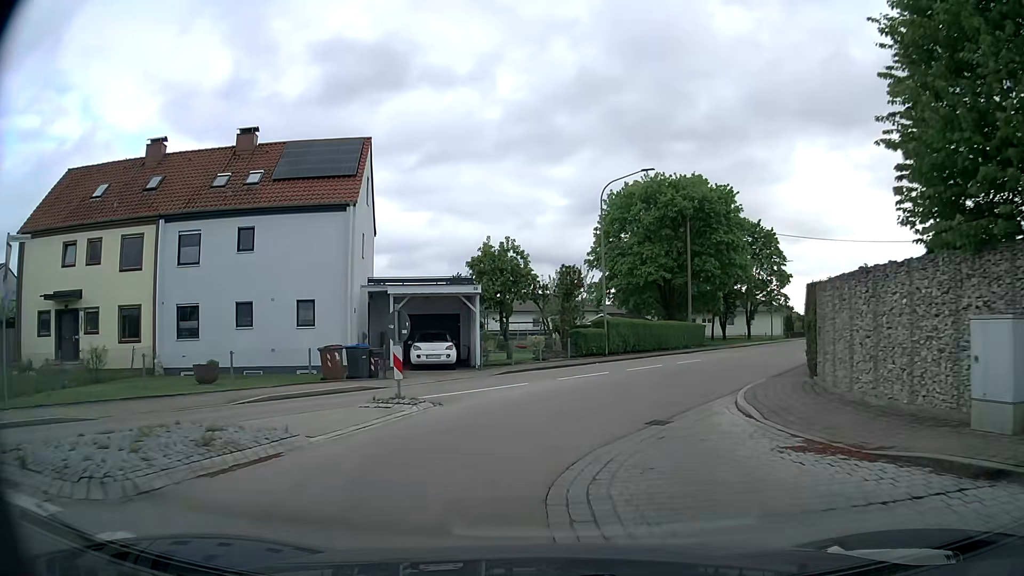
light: Day
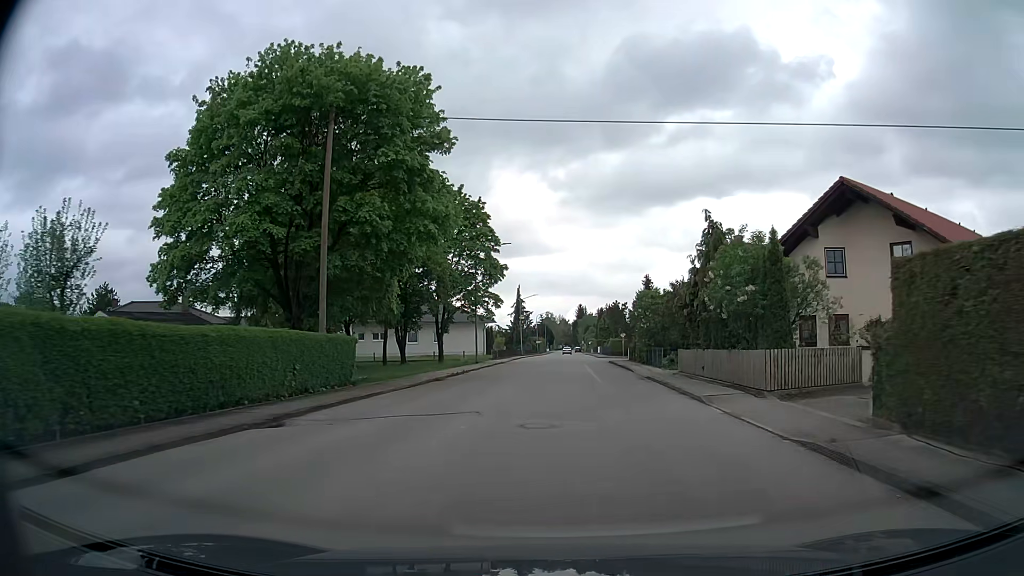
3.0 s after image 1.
(+6.9, +28.0) m; +26°
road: tertiary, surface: asphalt
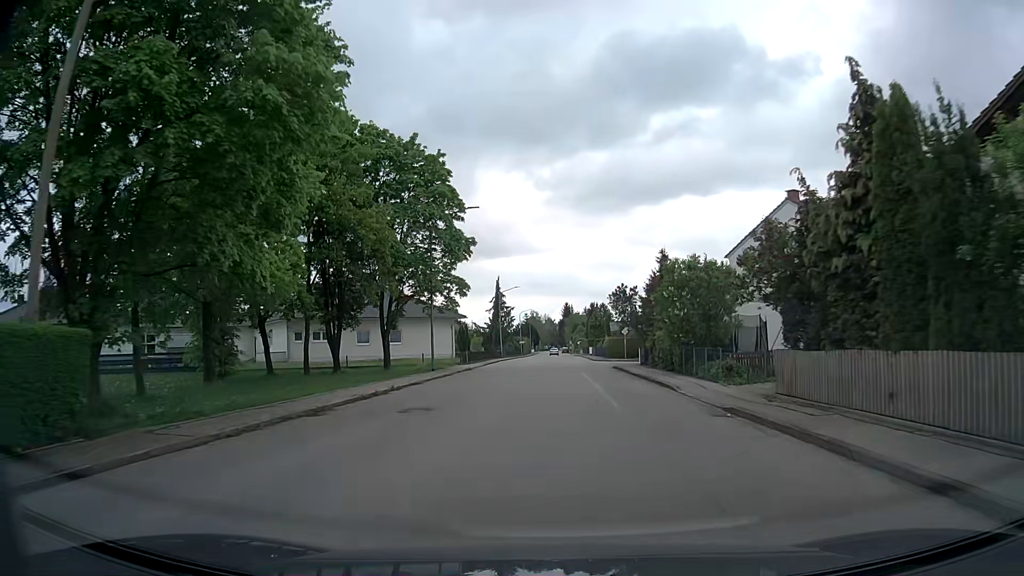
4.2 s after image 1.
(+0.2, +14.9) m; +1°
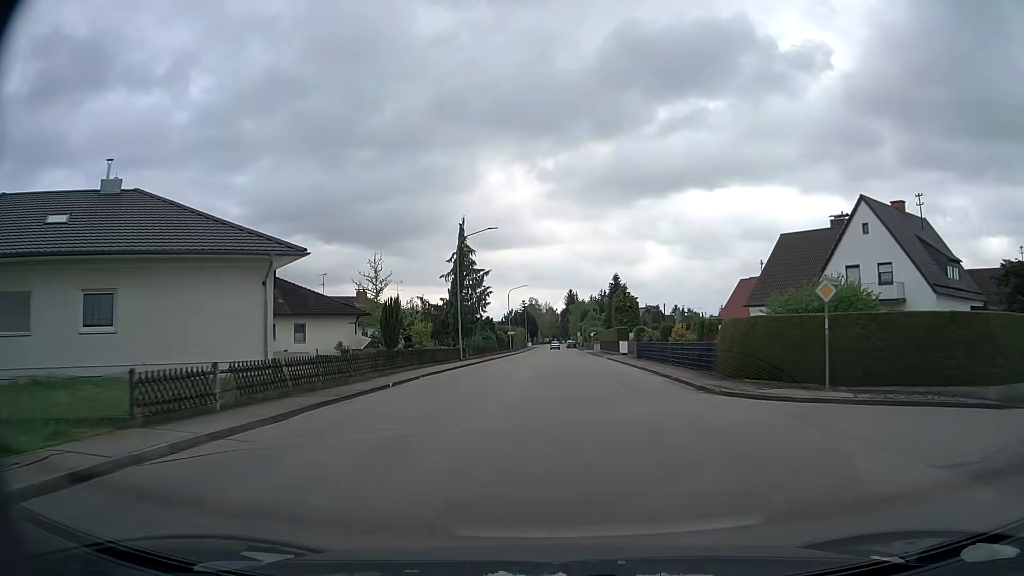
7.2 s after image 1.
(+0.3, +42.7) m; 0°
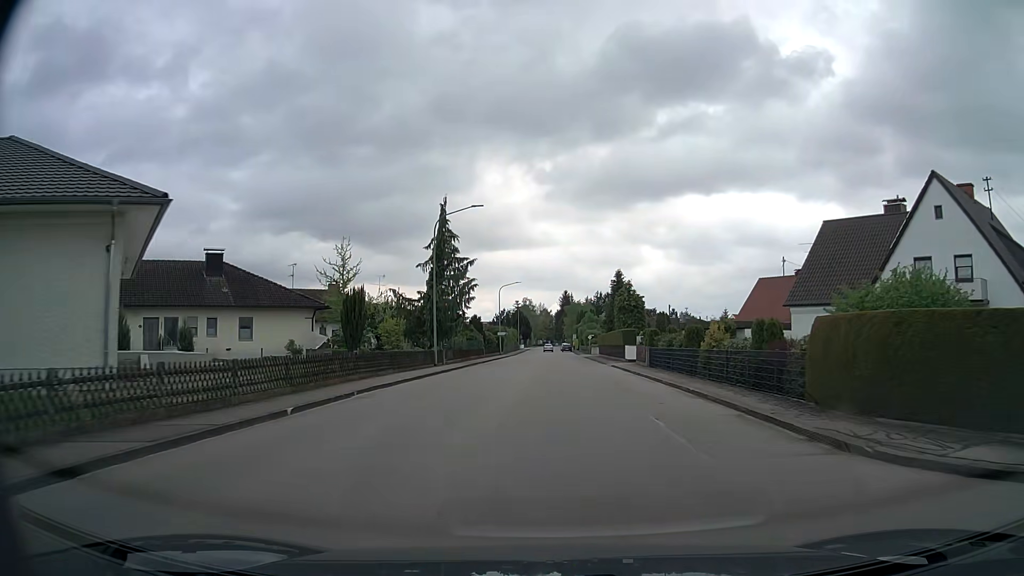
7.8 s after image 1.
(0.0, +8.5) m; +1°
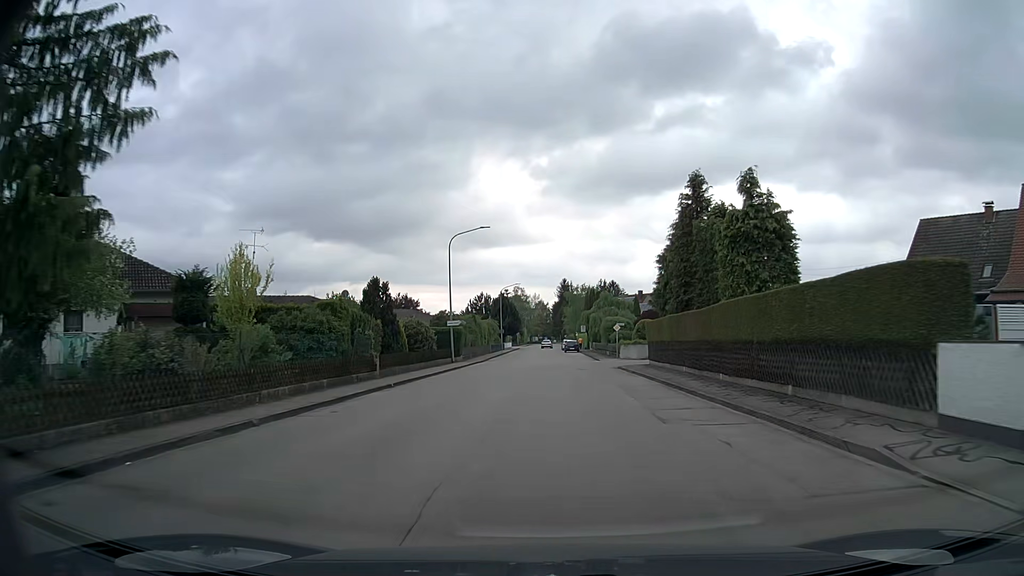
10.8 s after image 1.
(+0.2, +41.7) m; 0°
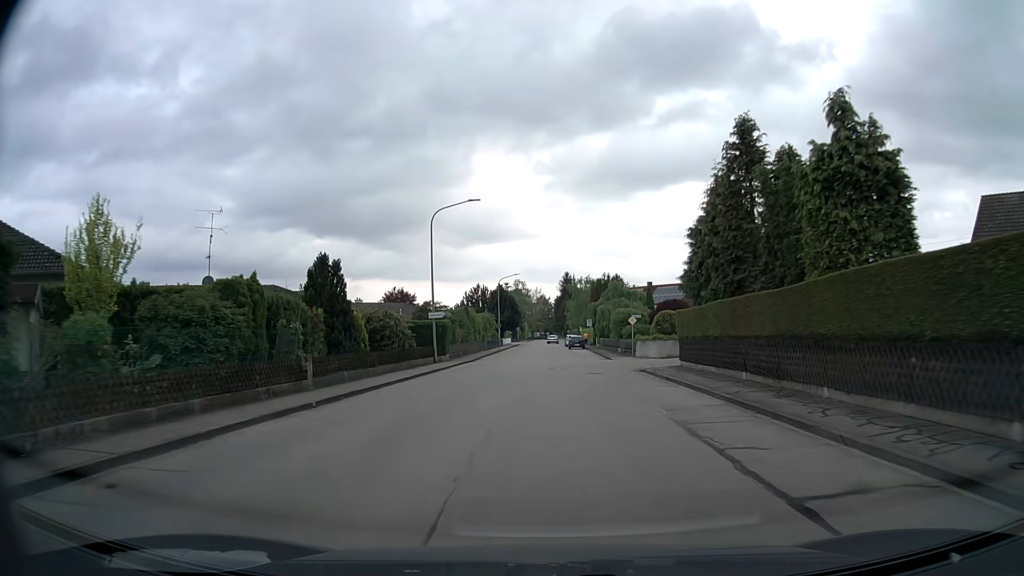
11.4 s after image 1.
(0.0, +8.3) m; 0°
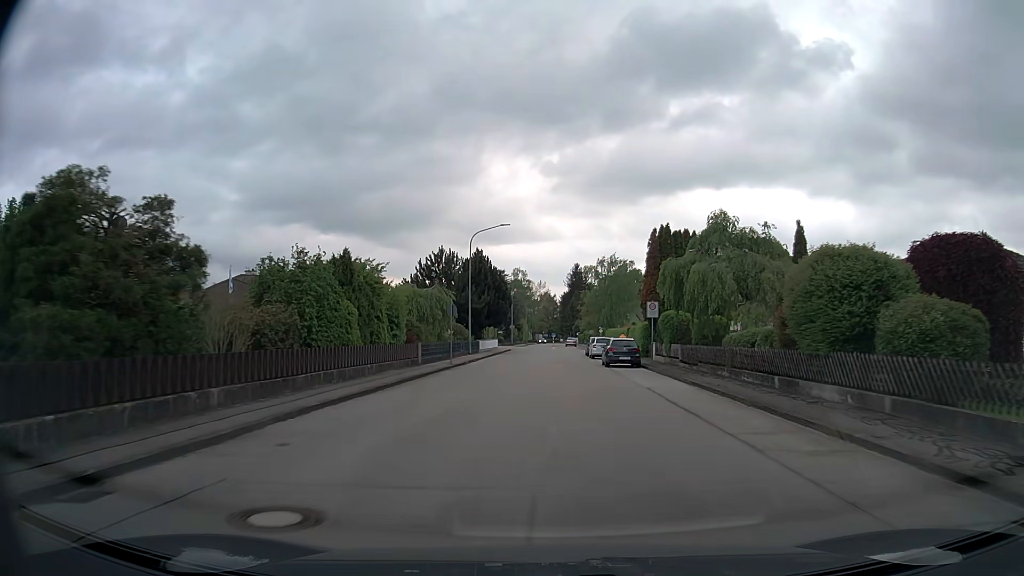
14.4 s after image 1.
(-0.4, +39.8) m; 0°
(0, +10) (0, +20) (0, +30) (+1, +40) (+1, +50) (+1, +60) (+2, +70) (+3, +80) (+3, +90) (+4, +100) m
